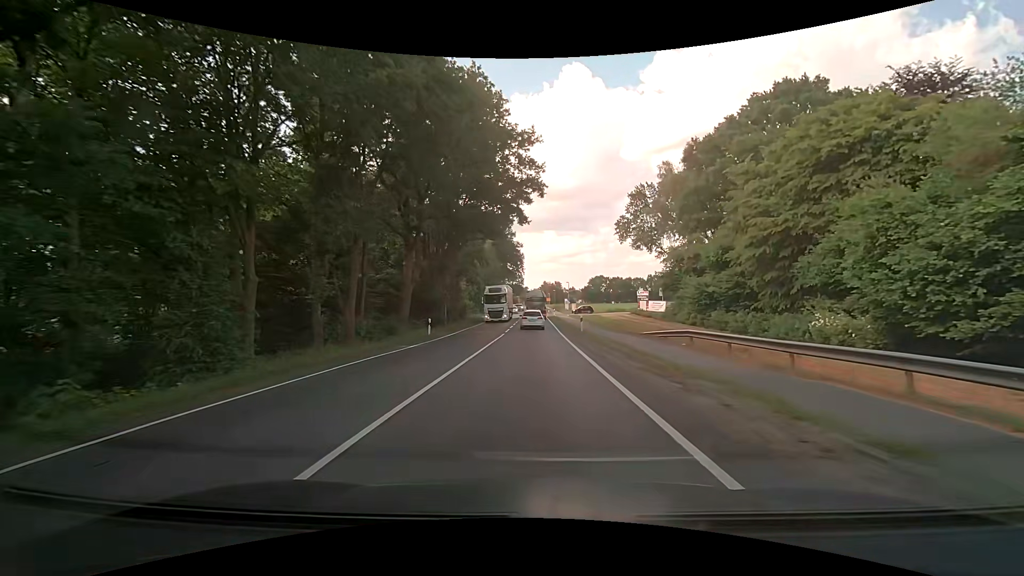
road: primary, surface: asphalt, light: Day
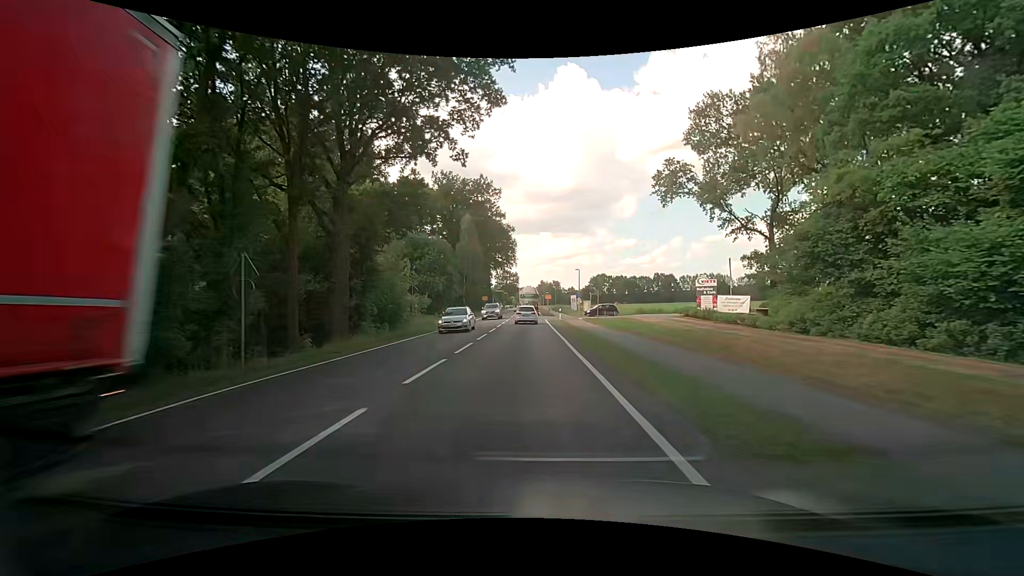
(+0.4, +30.5) m; 0°
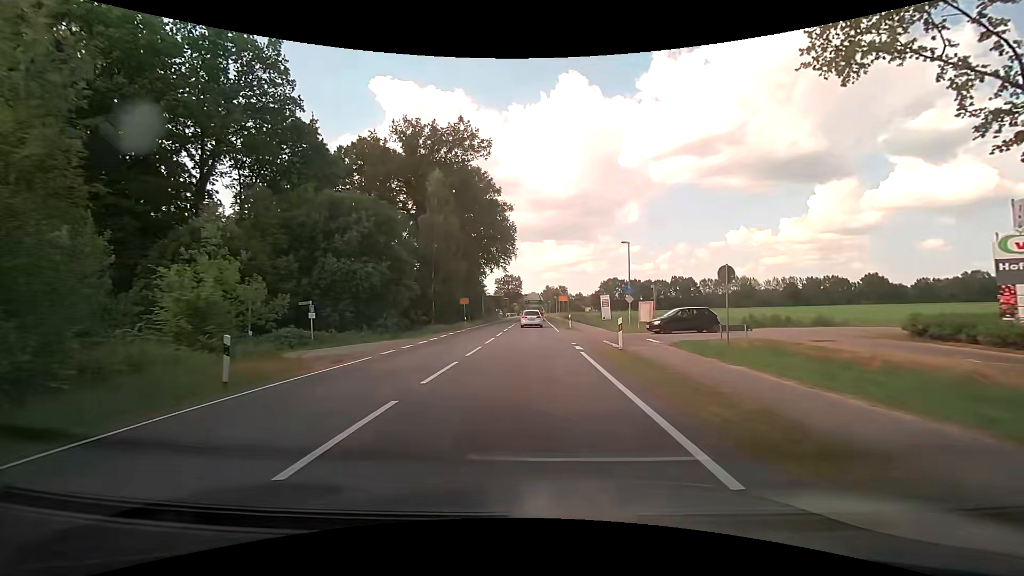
(-0.2, +30.0) m; 0°
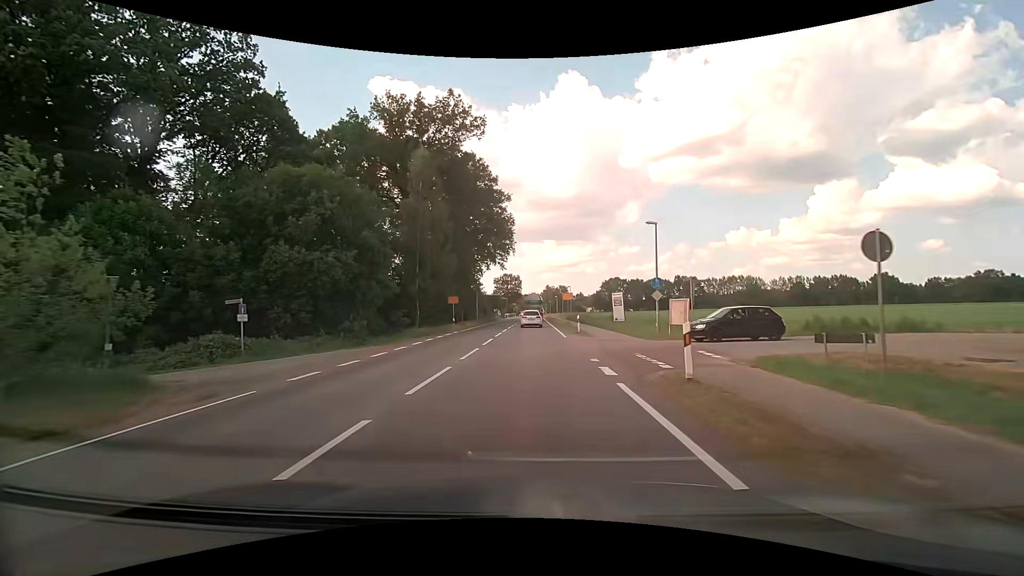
(0.0, +7.3) m; -1°
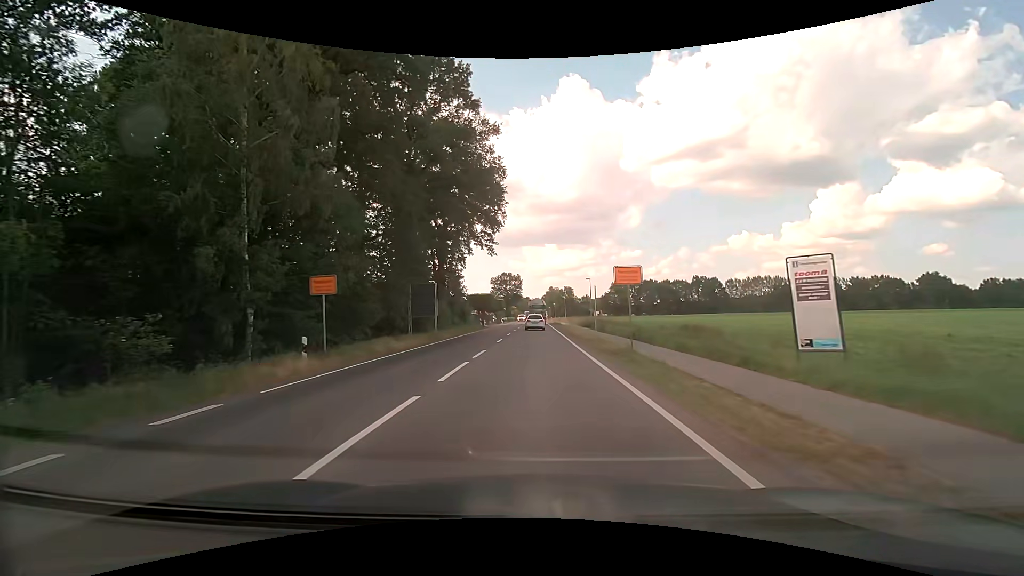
(+0.3, +28.9) m; 0°
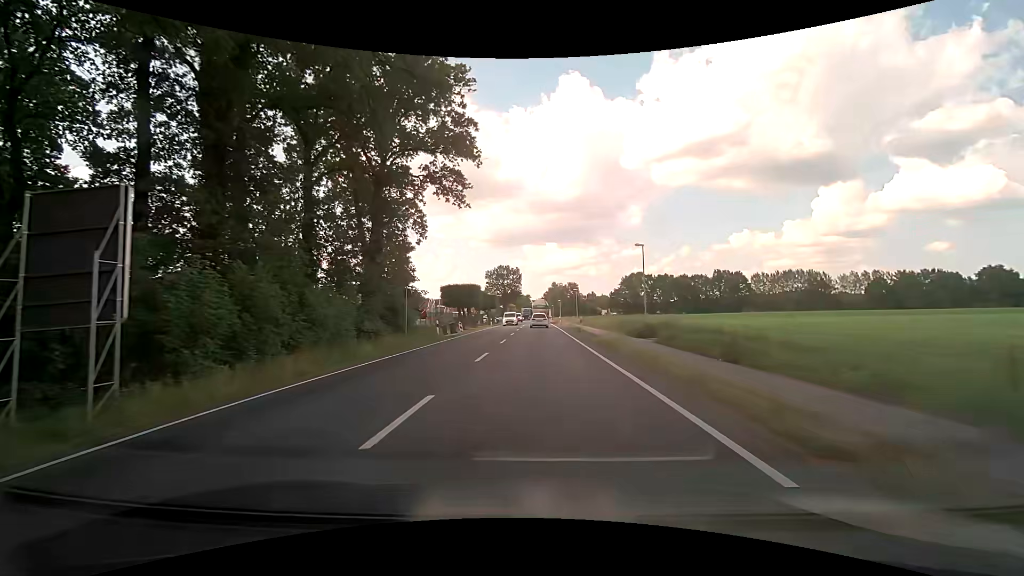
(0.0, +28.9) m; 0°
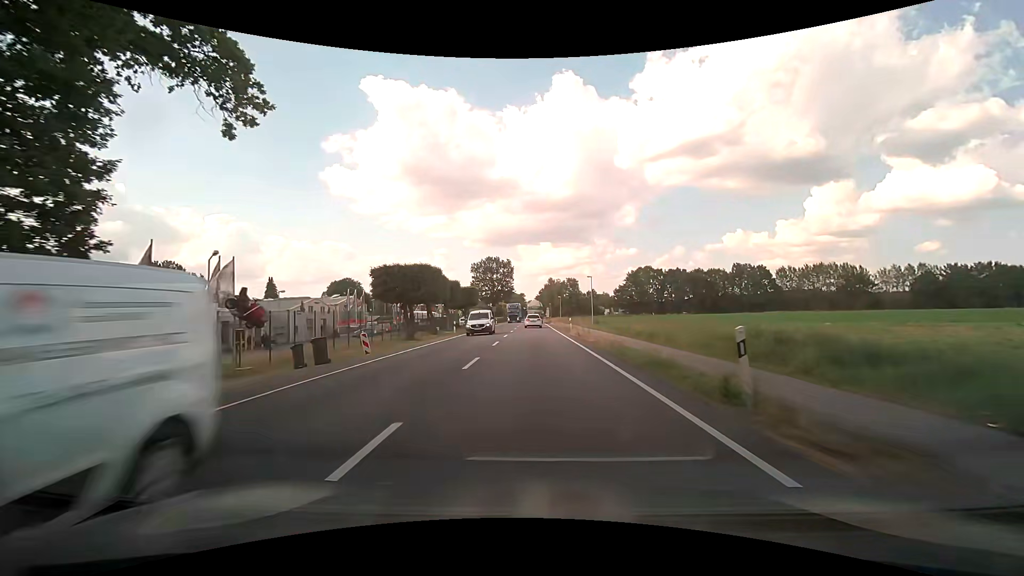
(+0.2, +29.2) m; +1°
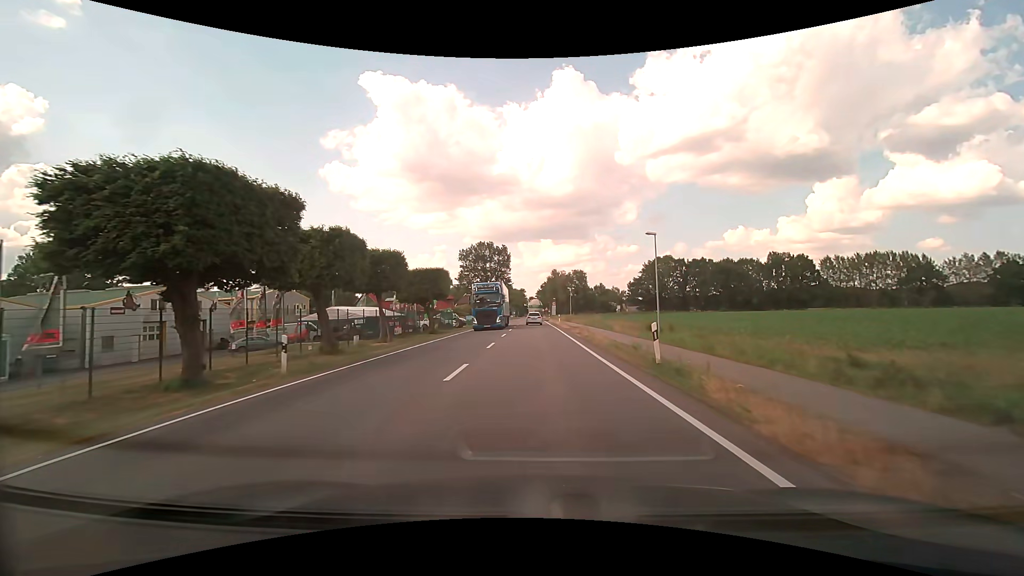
(0.0, +29.5) m; 0°
(0, +10) (0, +20) (0, +30) (0, +40) (0, +50) (0, +60) (0, +70) (0, +80) (0, +90) (0, +100) m
